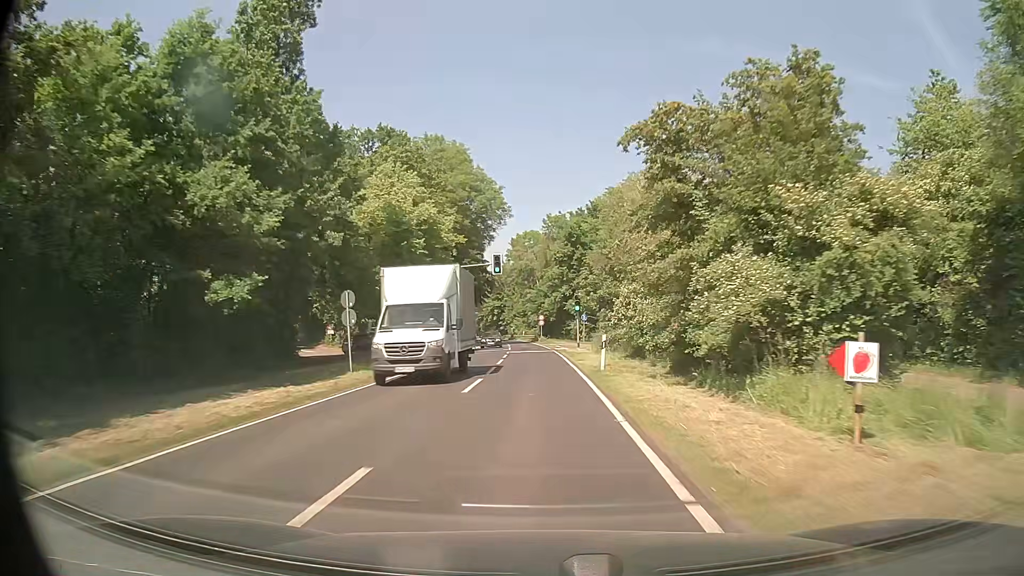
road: secondary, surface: asphalt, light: Day
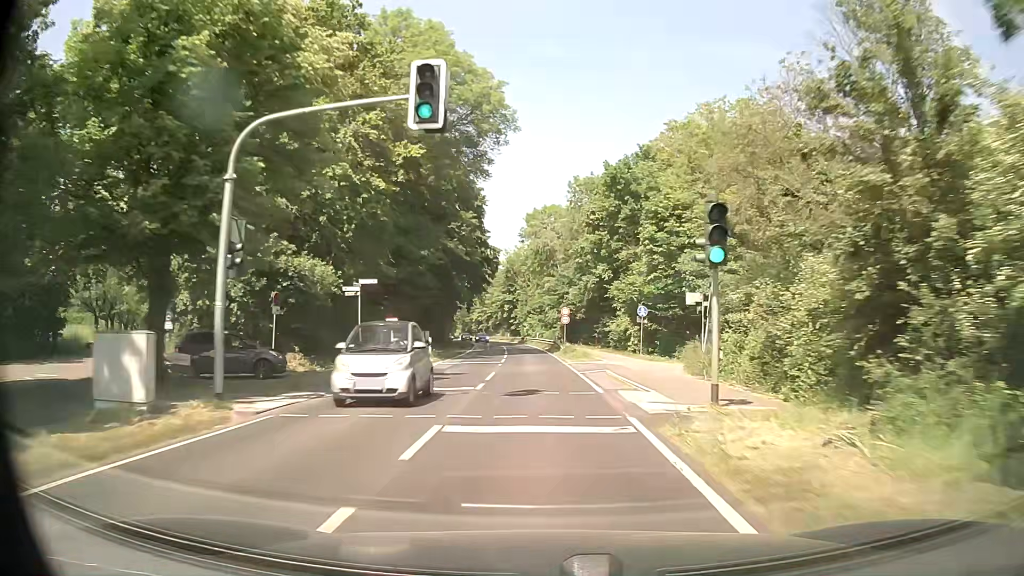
(-0.5, +31.7) m; -2°
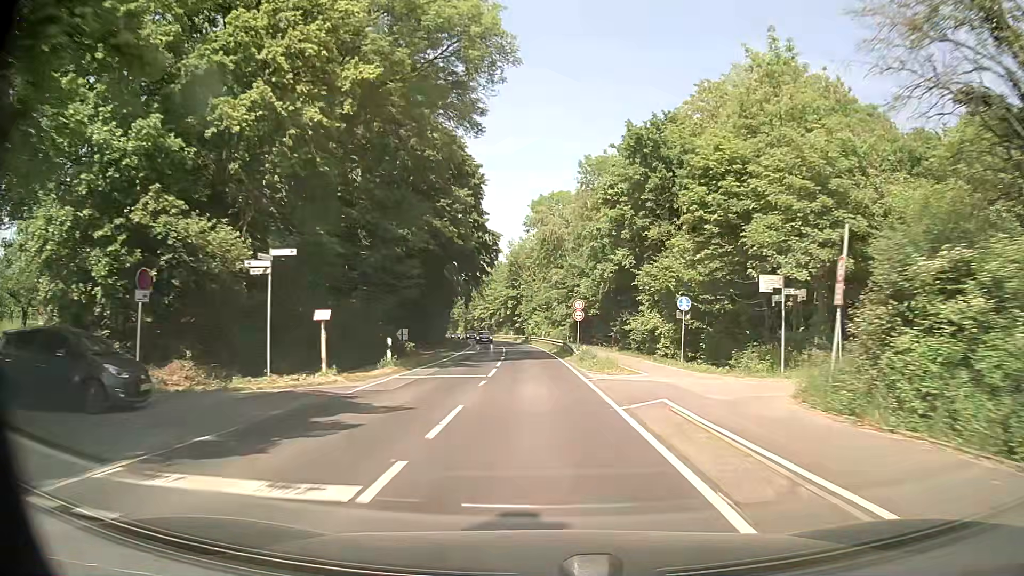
(0.0, +10.5) m; 0°
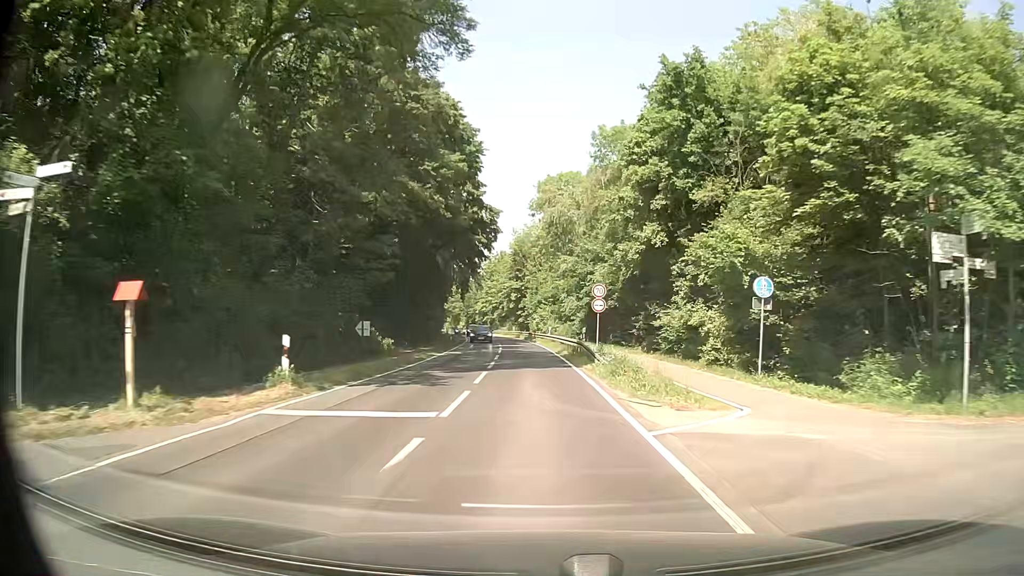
(0.0, +10.5) m; 0°
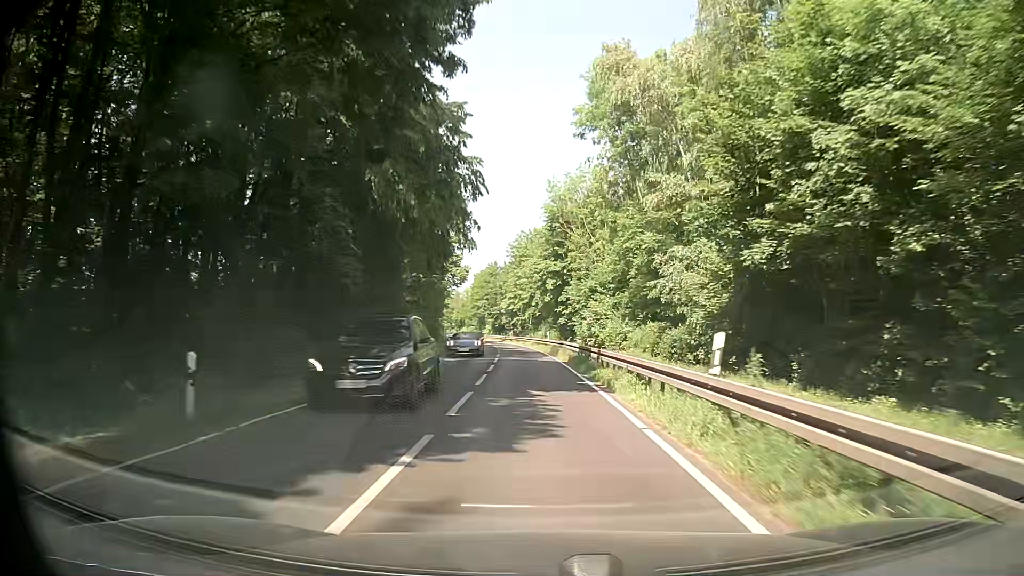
(-1.1, +41.6) m; -3°
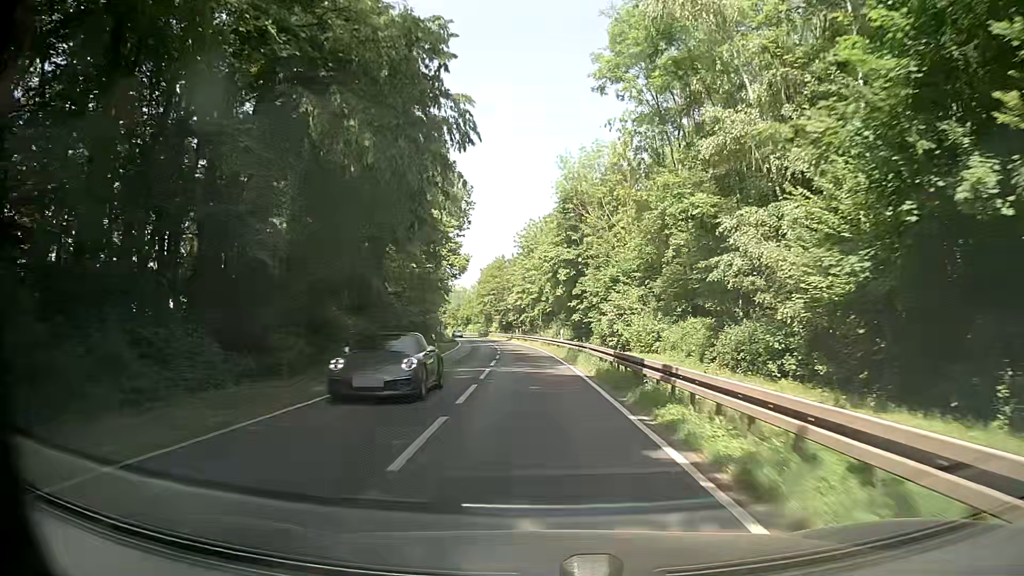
(-0.1, +10.3) m; -1°
